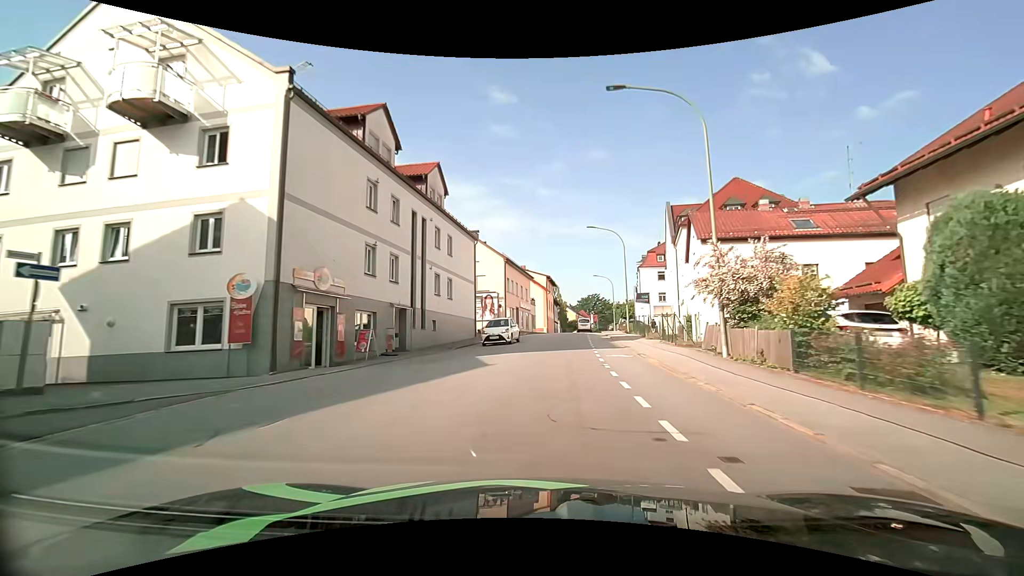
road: tertiary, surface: asphalt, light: Day
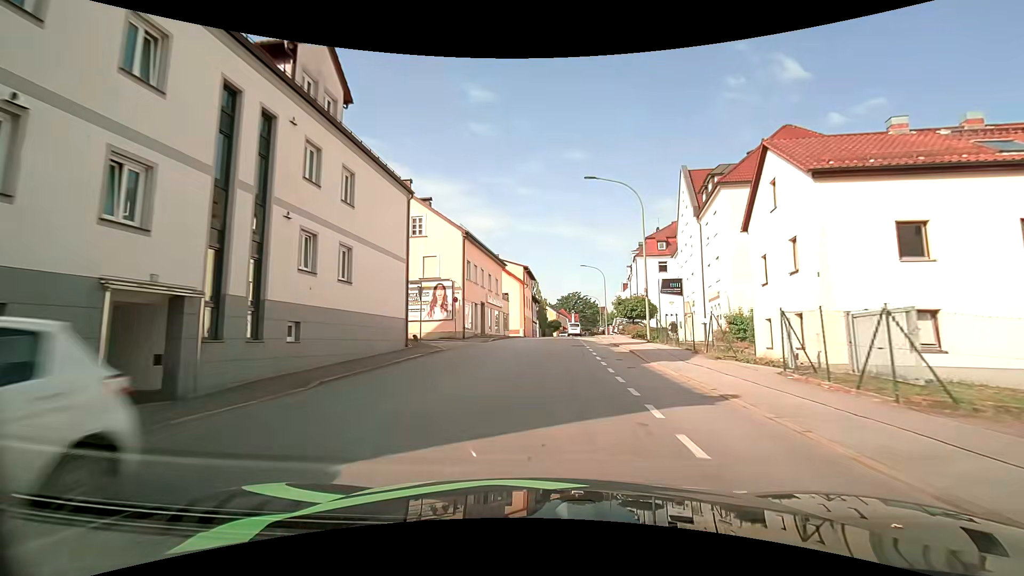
(+0.2, +14.6) m; +2°
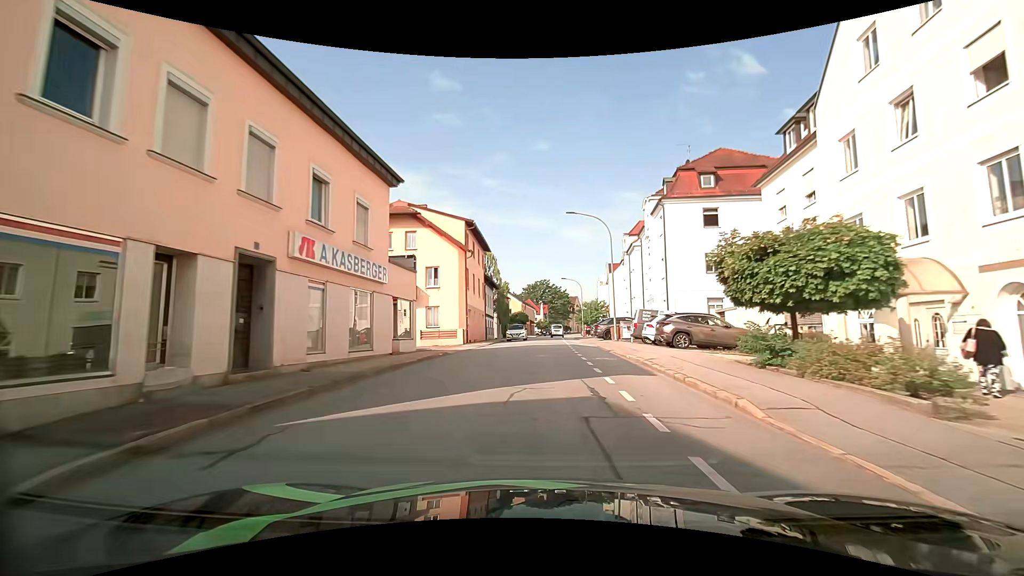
(+0.9, +28.8) m; +4°
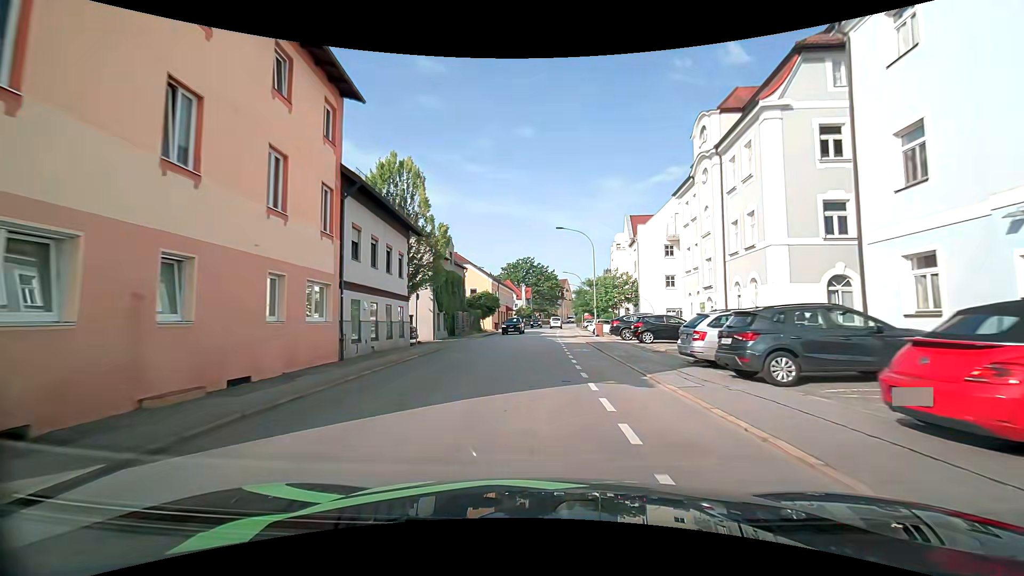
(+0.6, +34.8) m; +2°
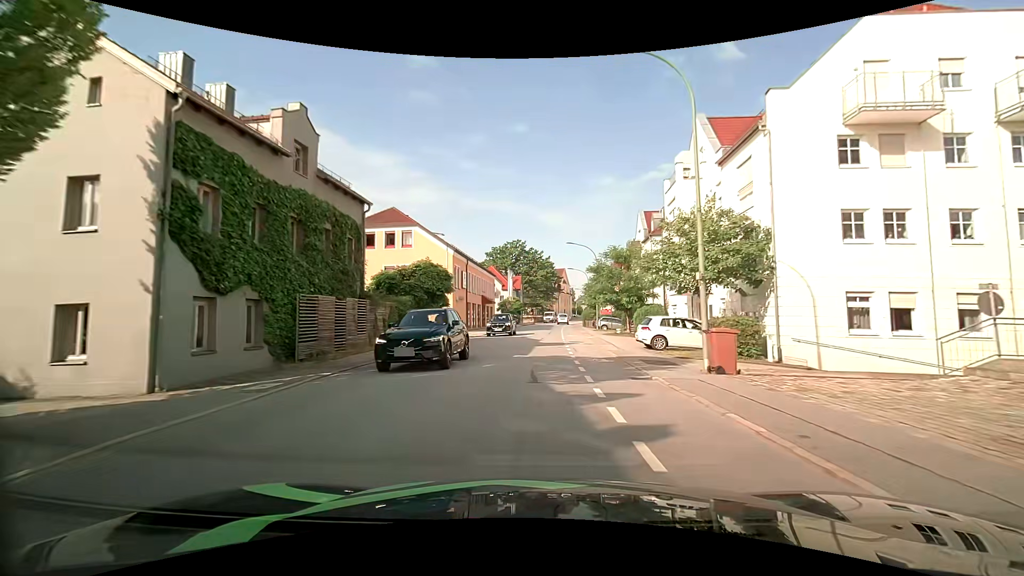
(+0.1, +27.0) m; 0°
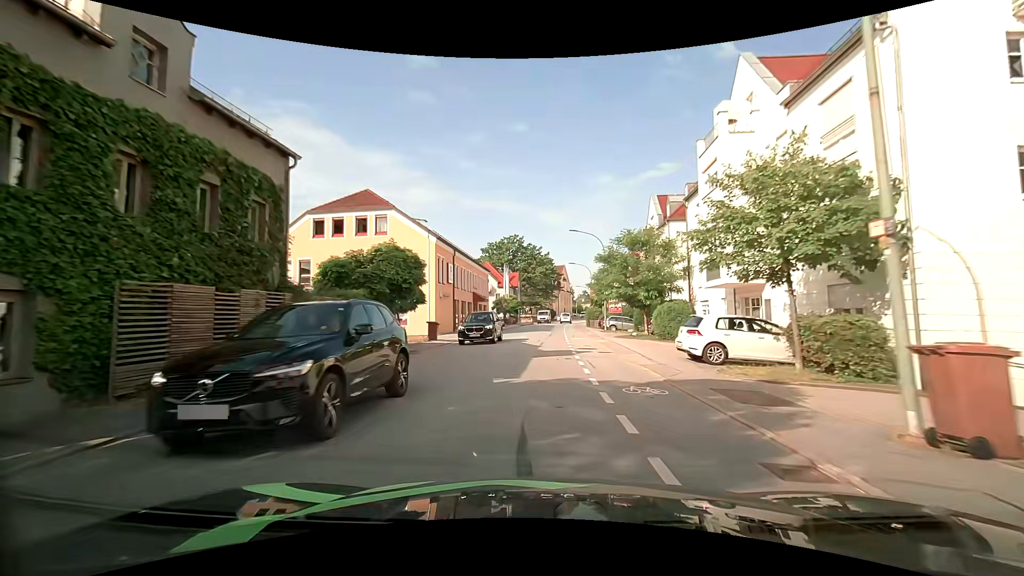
(+0.1, +6.8) m; +2°
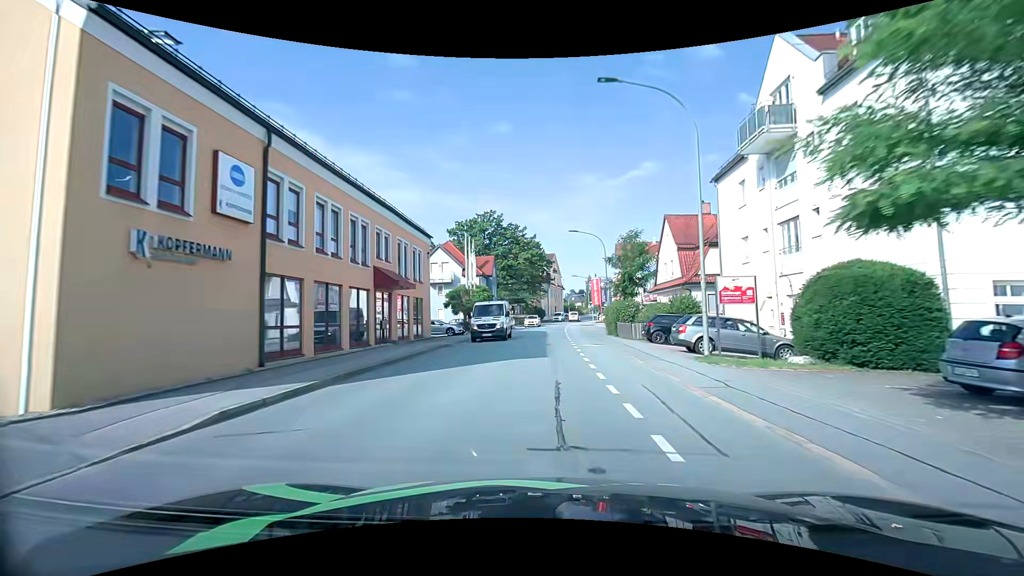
(0.0, +27.6) m; +1°
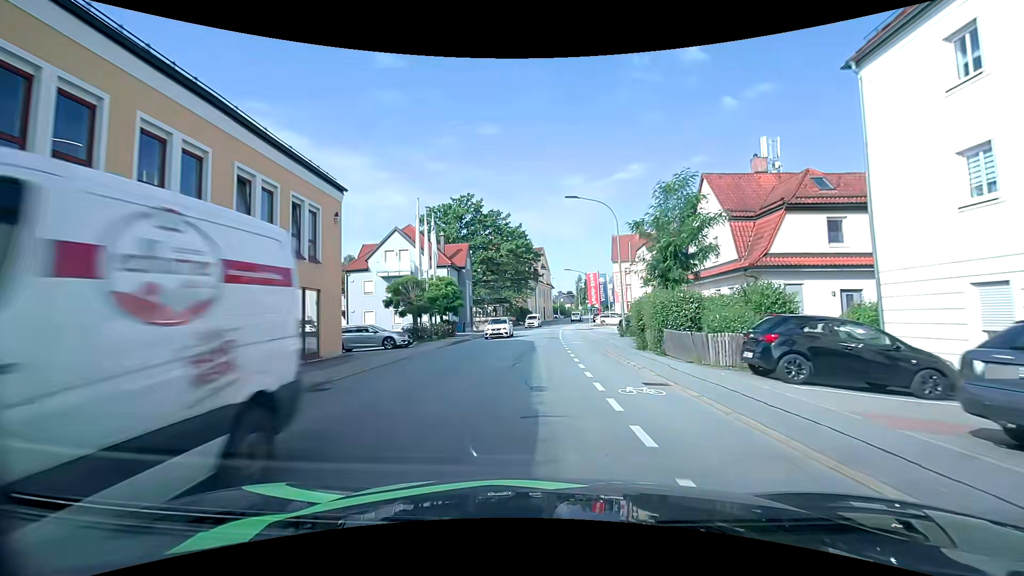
(+0.2, +13.6) m; +2°
(0, +10) (0, +20) (0, +30) (0, +40) (+1, +50) (+1, +60) (+2, +70) (+4, +80) (+5, +90) (+7, +99) m
